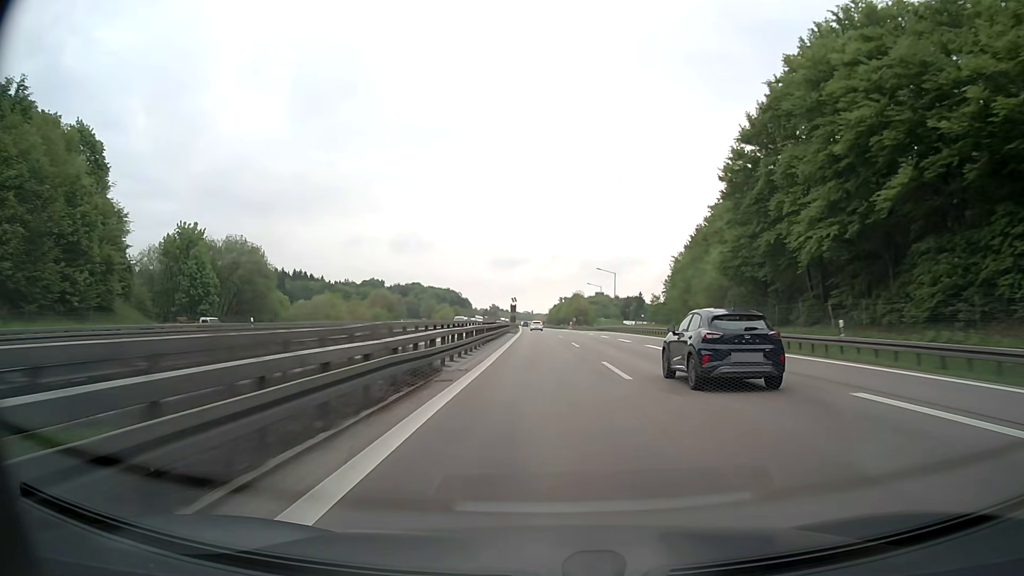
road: motorway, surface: asphalt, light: Day
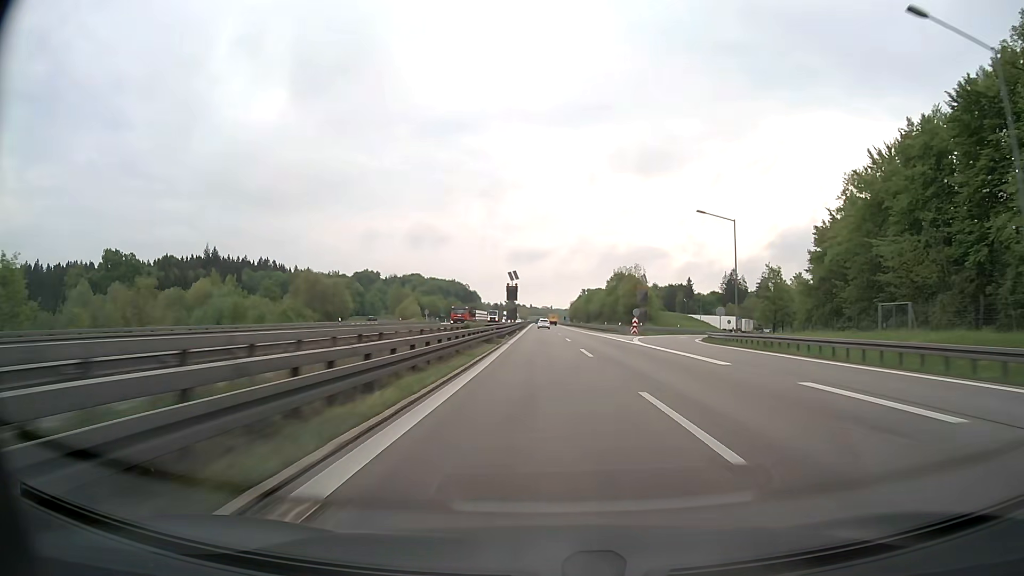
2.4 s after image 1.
(-1.5, +81.3) m; -2°
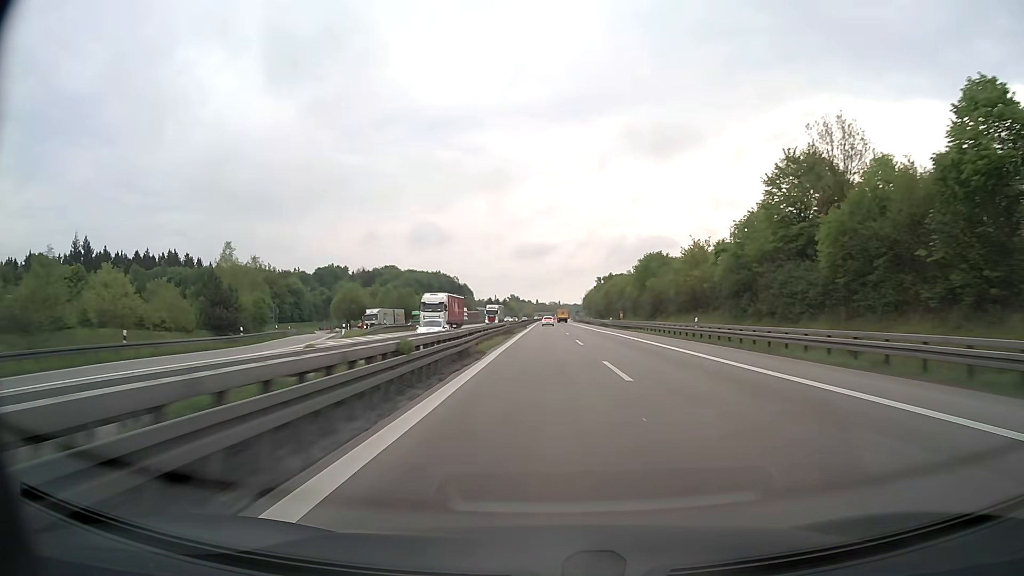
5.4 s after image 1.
(-1.2, +101.0) m; -1°
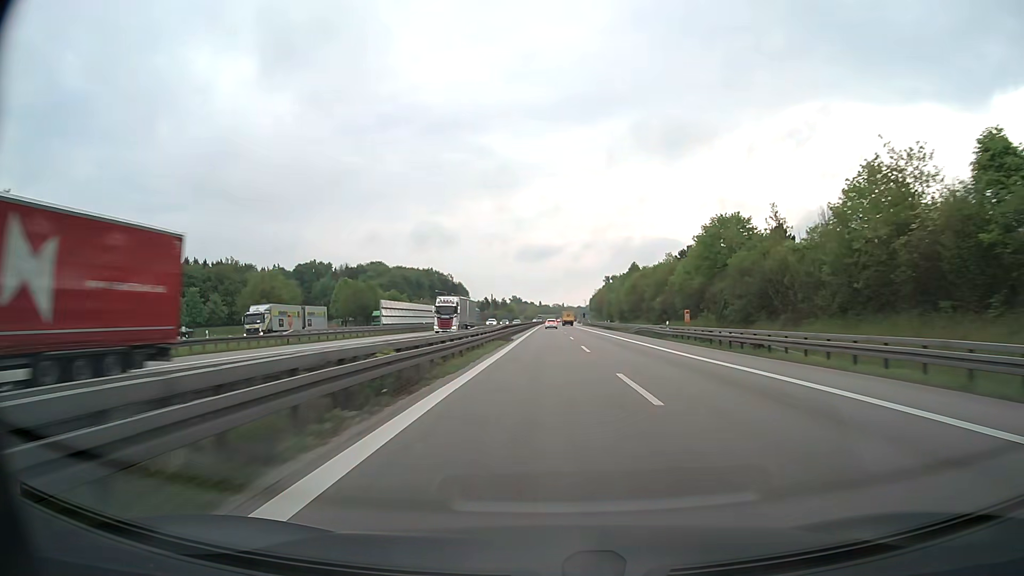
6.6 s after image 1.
(-0.1, +40.2) m; 0°
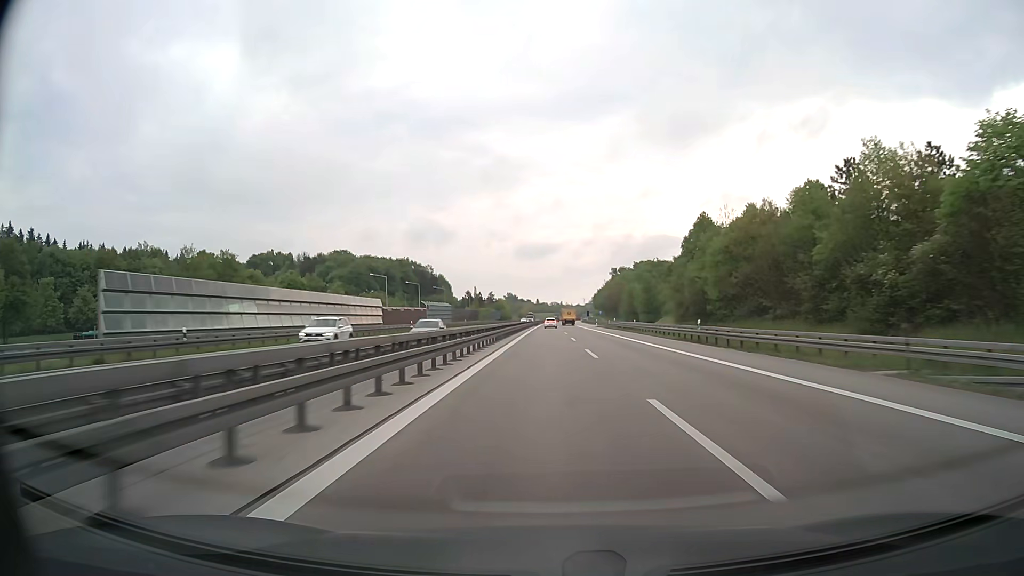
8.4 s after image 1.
(+0.1, +59.9) m; 0°
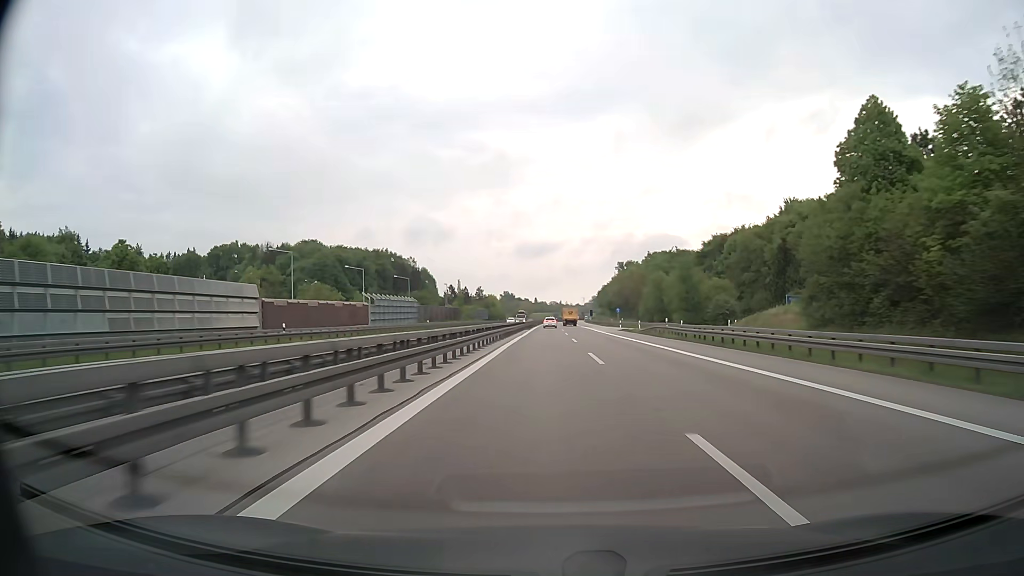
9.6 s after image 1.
(0.0, +39.7) m; 0°
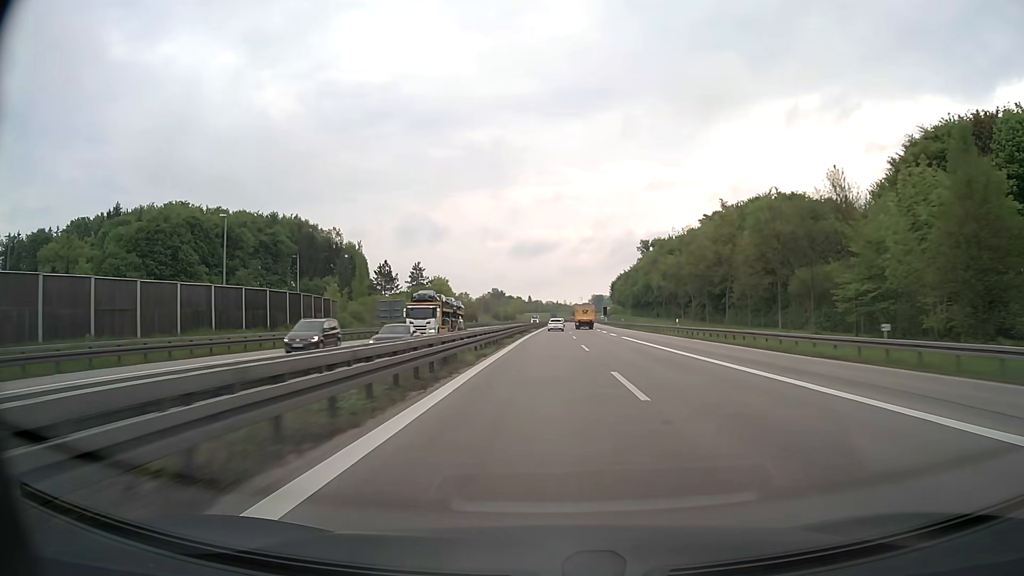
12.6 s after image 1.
(+0.2, +99.4) m; 0°
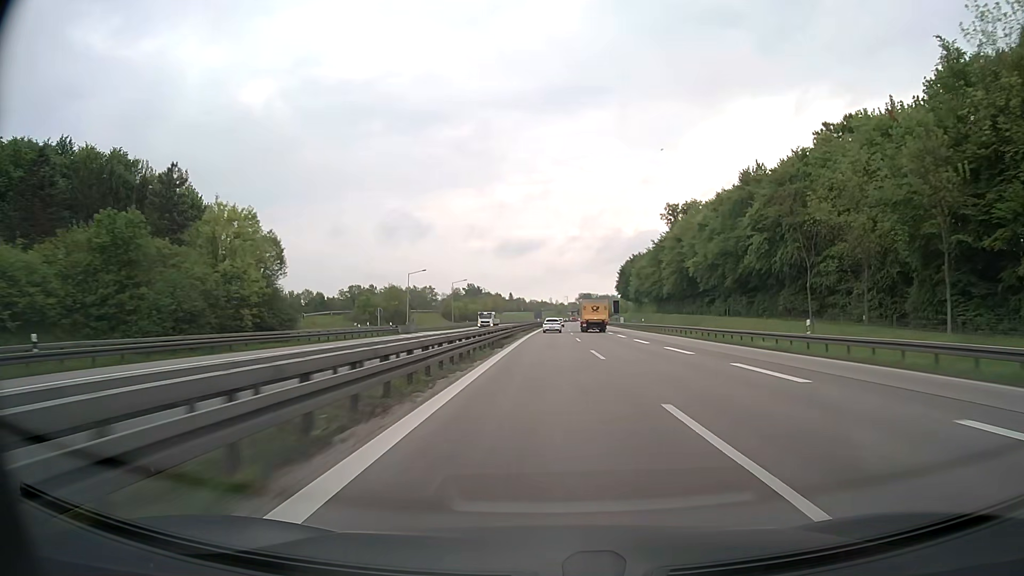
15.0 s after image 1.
(+0.6, +79.6) m; +1°
(0, +10) (0, +20) (0, +30) (0, +40) (0, +50) (+1, +60) (+1, +70) (+1, +80) (+1, +90) (+1, +100) m
